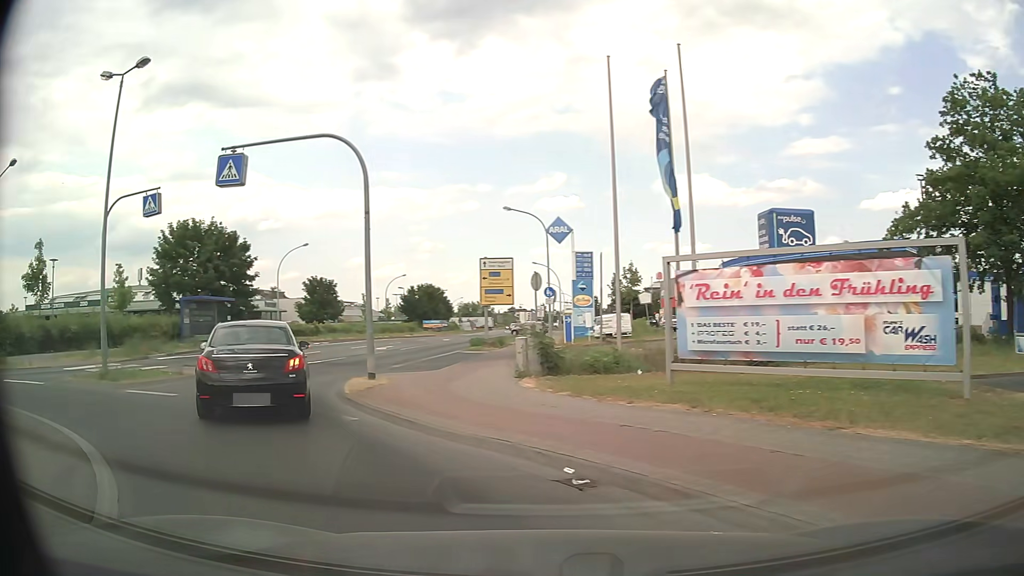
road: tertiary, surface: asphalt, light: Day
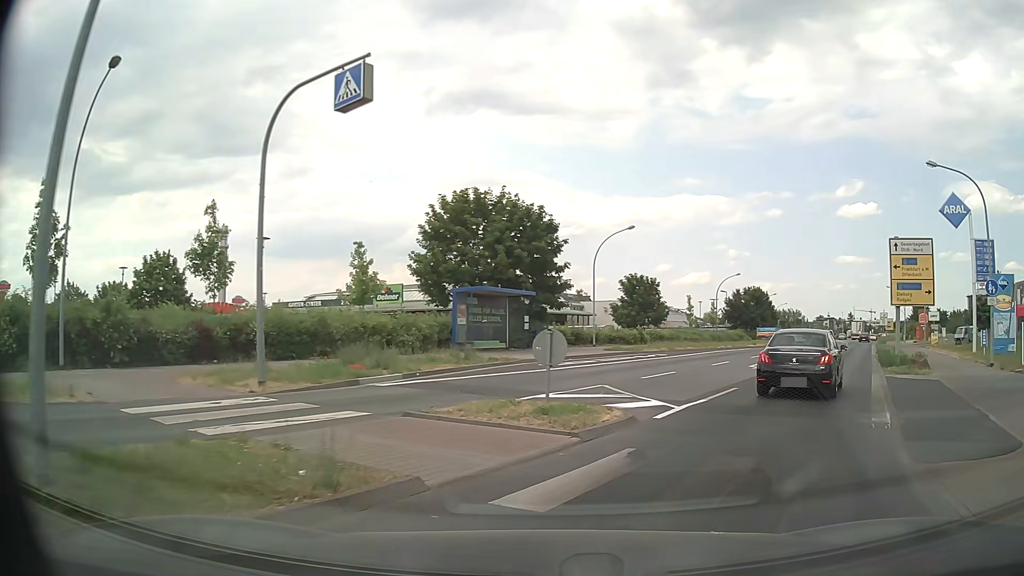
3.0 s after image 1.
(-5.0, +11.9) m; -26°
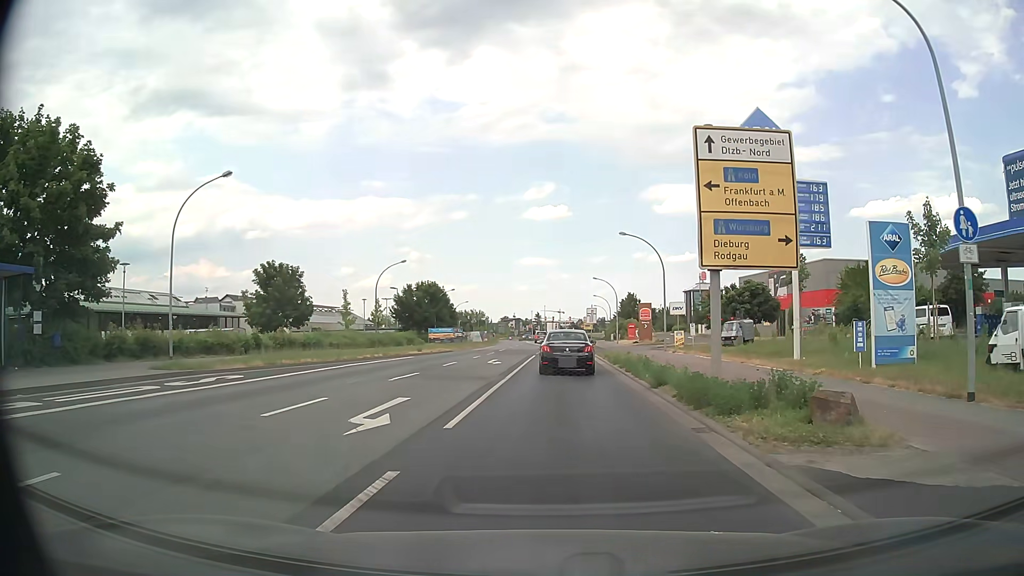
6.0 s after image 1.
(+5.2, +15.3) m; +27°
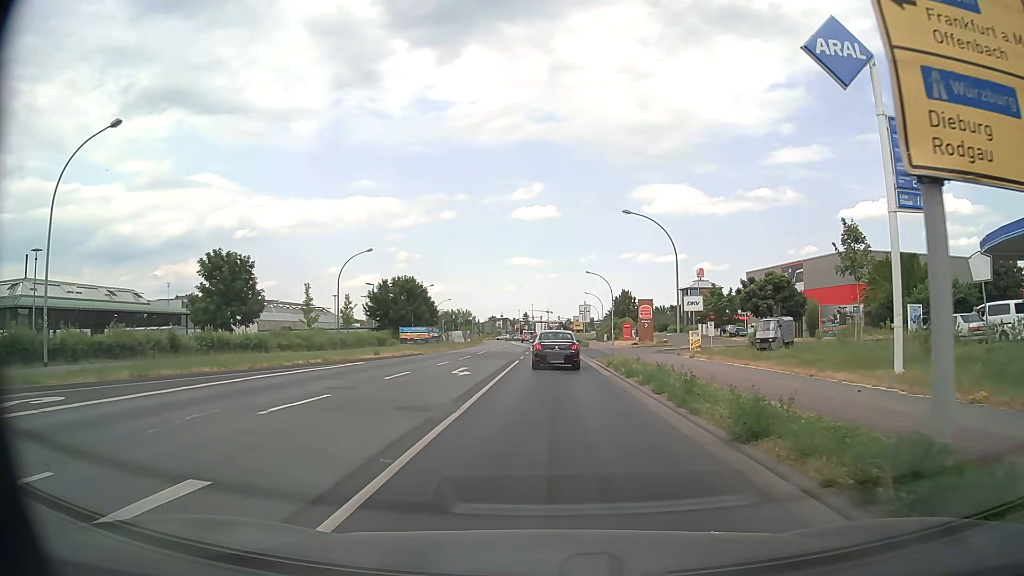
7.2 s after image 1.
(+0.1, +8.2) m; +1°
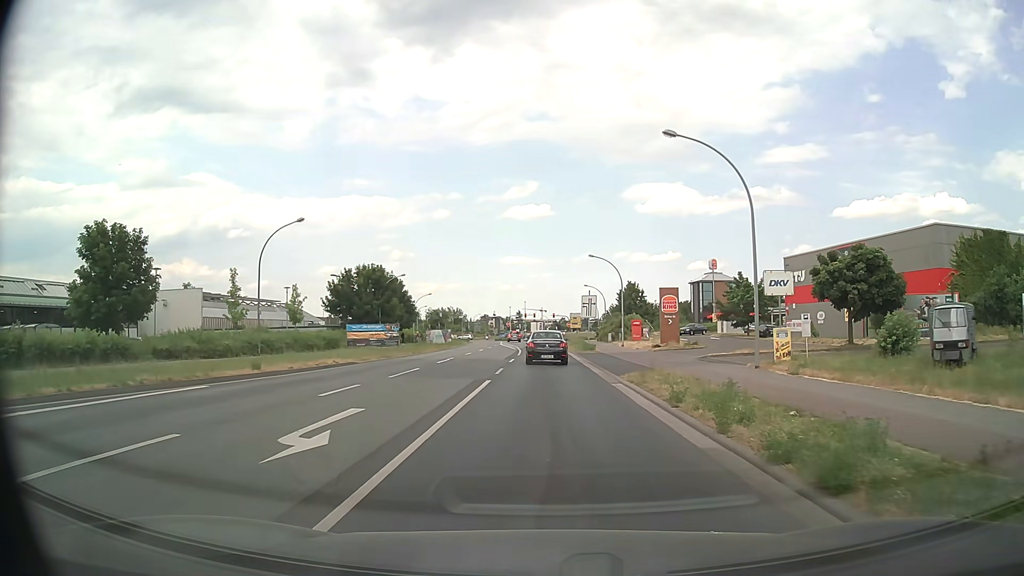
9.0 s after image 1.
(+0.1, +14.6) m; +1°
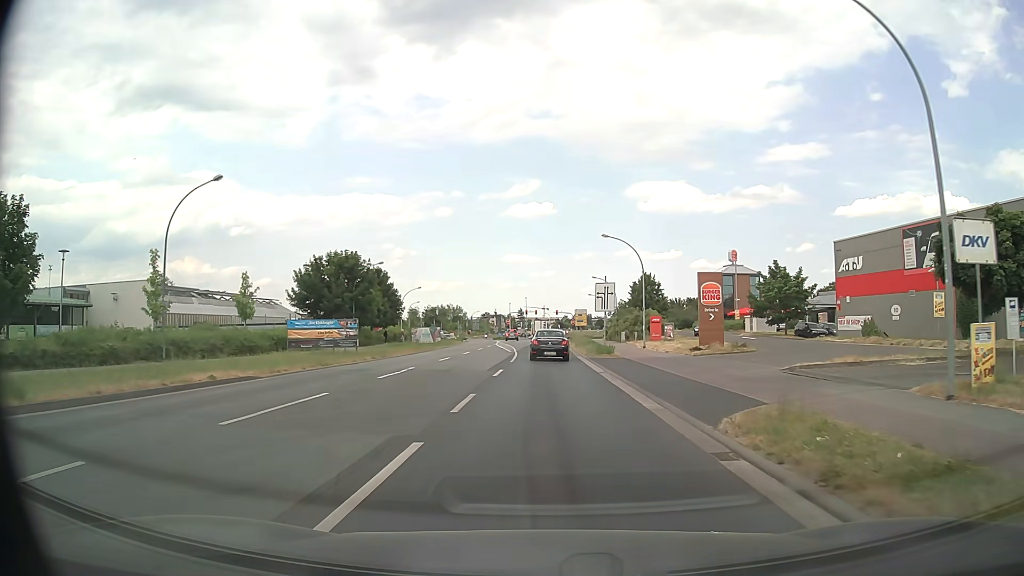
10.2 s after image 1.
(0.0, +11.2) m; 0°
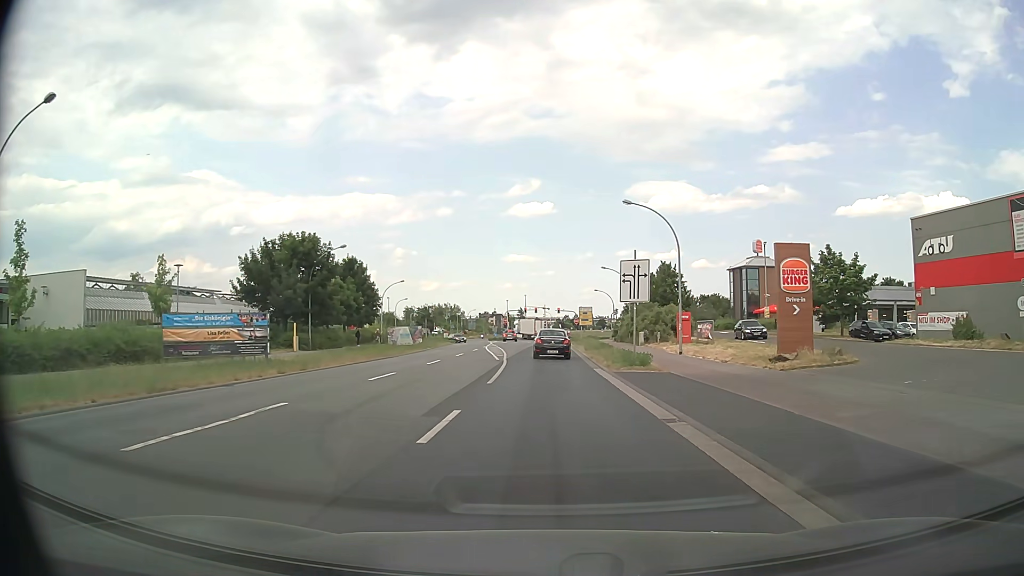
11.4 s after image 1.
(0.0, +12.3) m; 0°
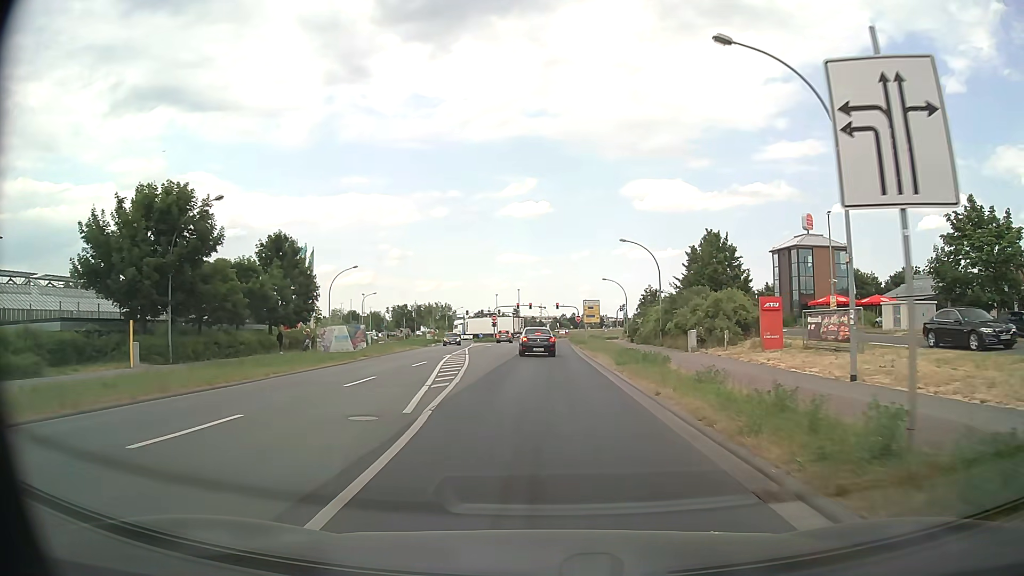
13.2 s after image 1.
(0.0, +20.0) m; 0°
(0, +10) (0, +20) (0, +30) (+1, +40) (+1, +50) (+1, +60) (+1, +70) (+1, +80) (+1, +90) (+2, +100) m
